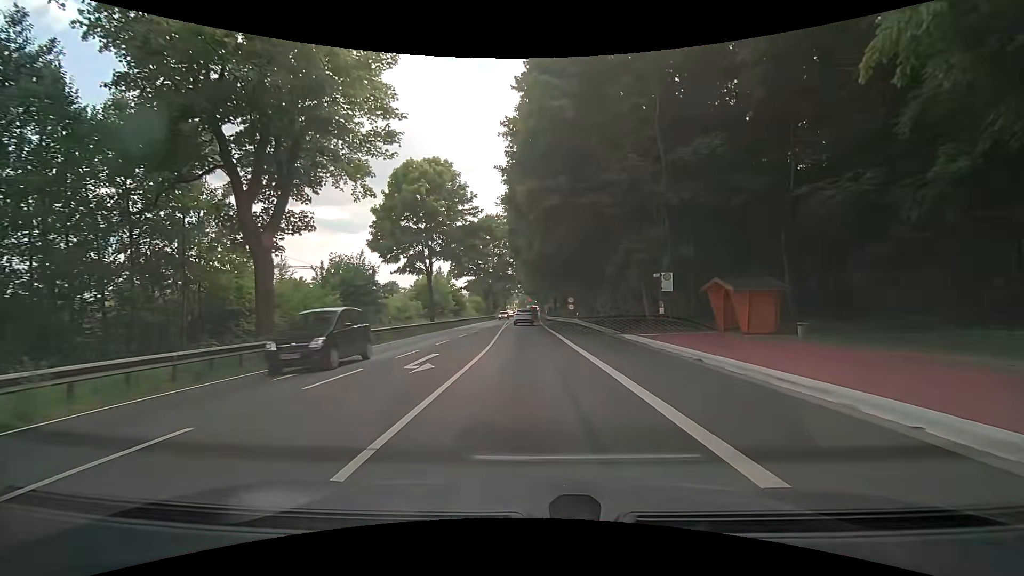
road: primary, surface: asphalt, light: Day
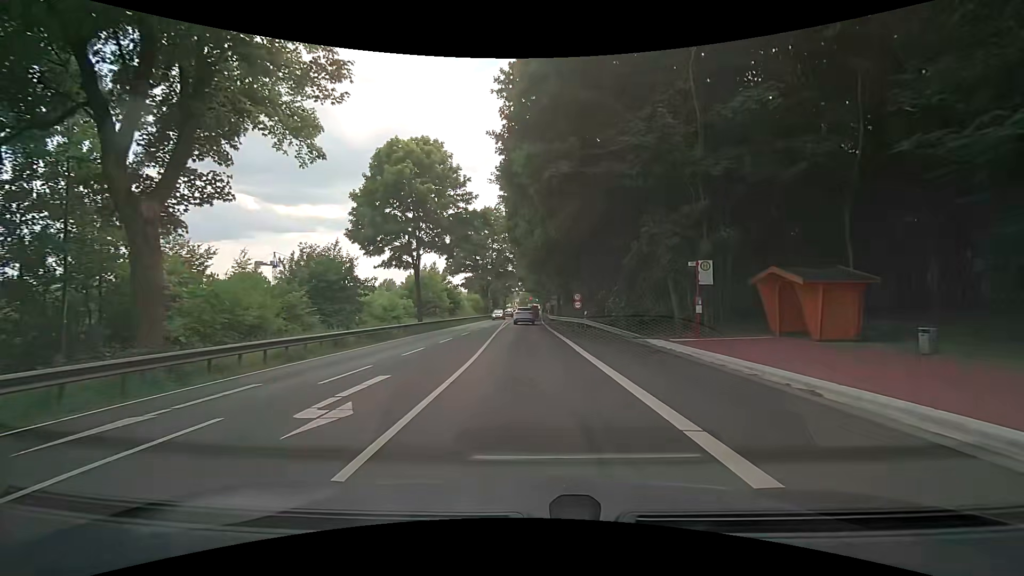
(0.0, +5.6) m; 0°
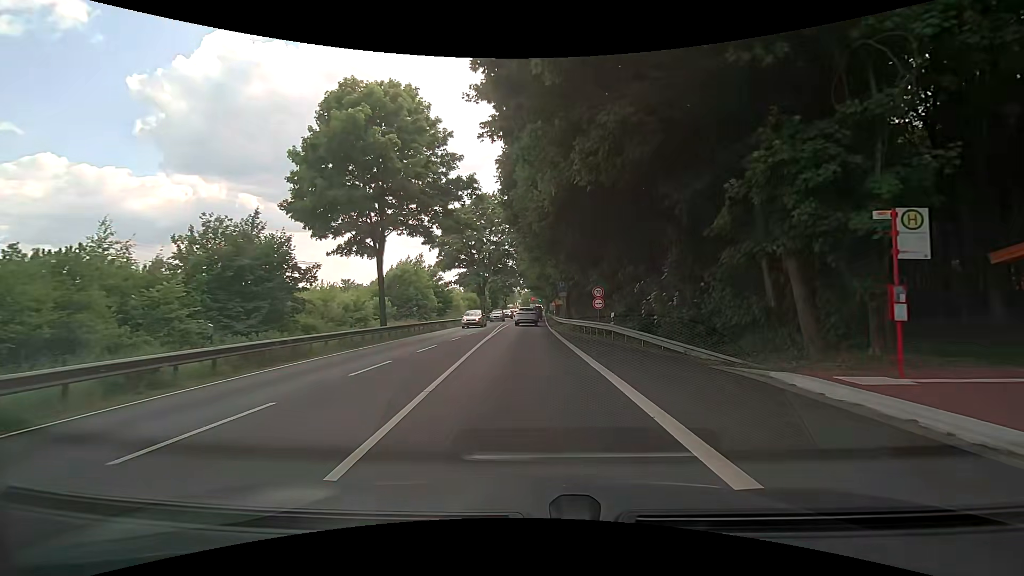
(0.0, +10.9) m; 0°
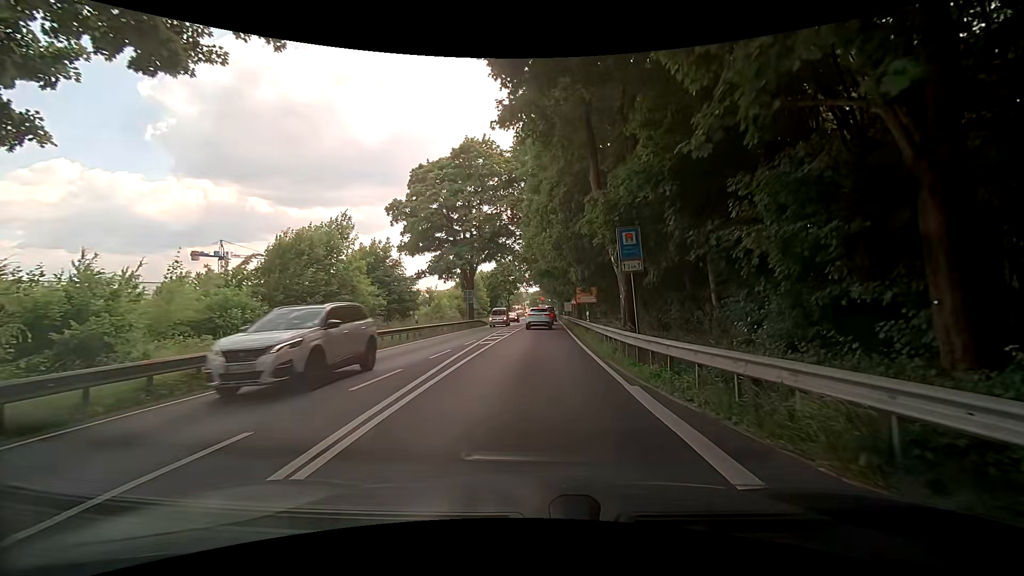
(-0.4, +25.9) m; 0°
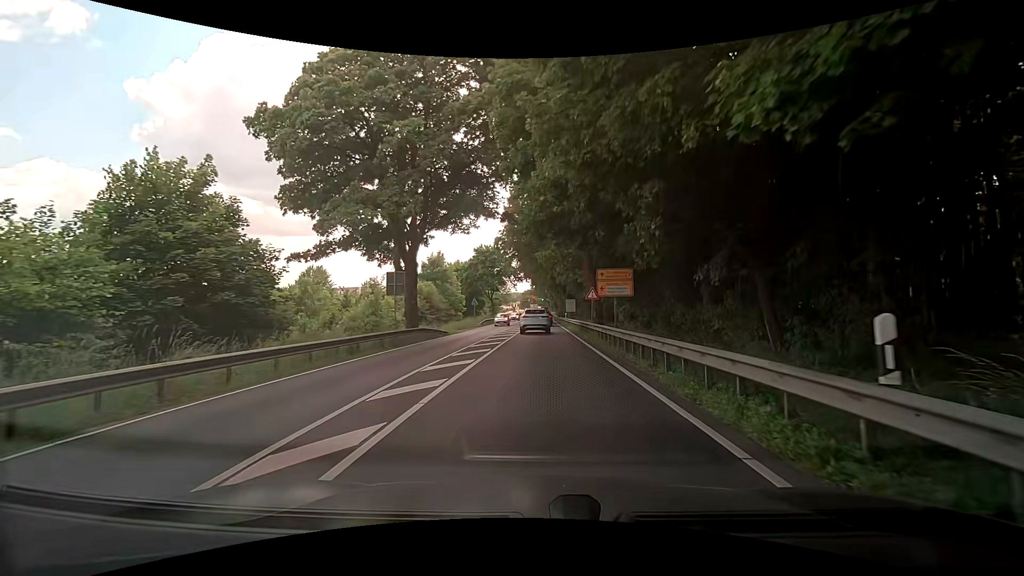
(-0.4, +24.1) m; 0°
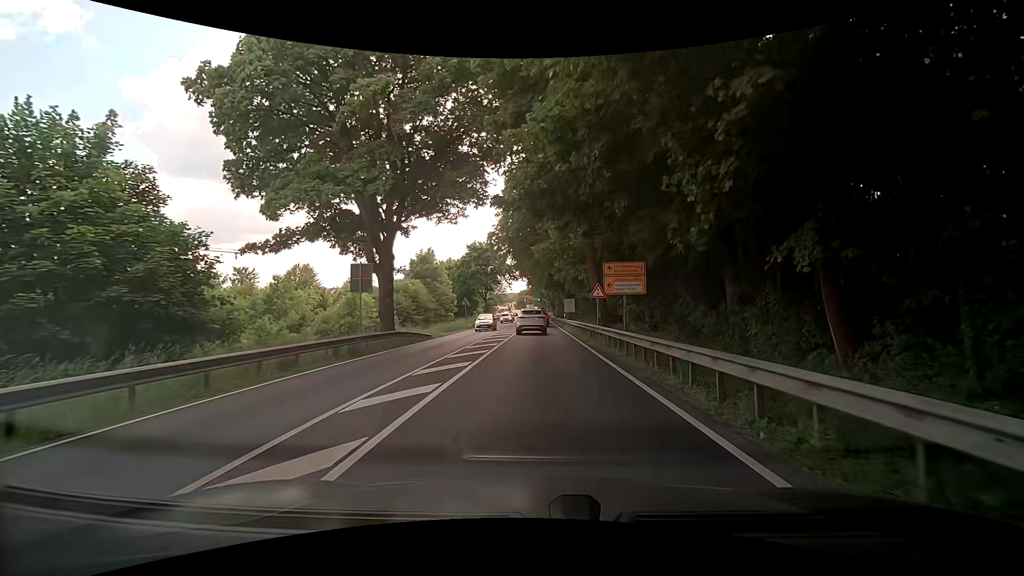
(0.0, +4.6) m; 0°
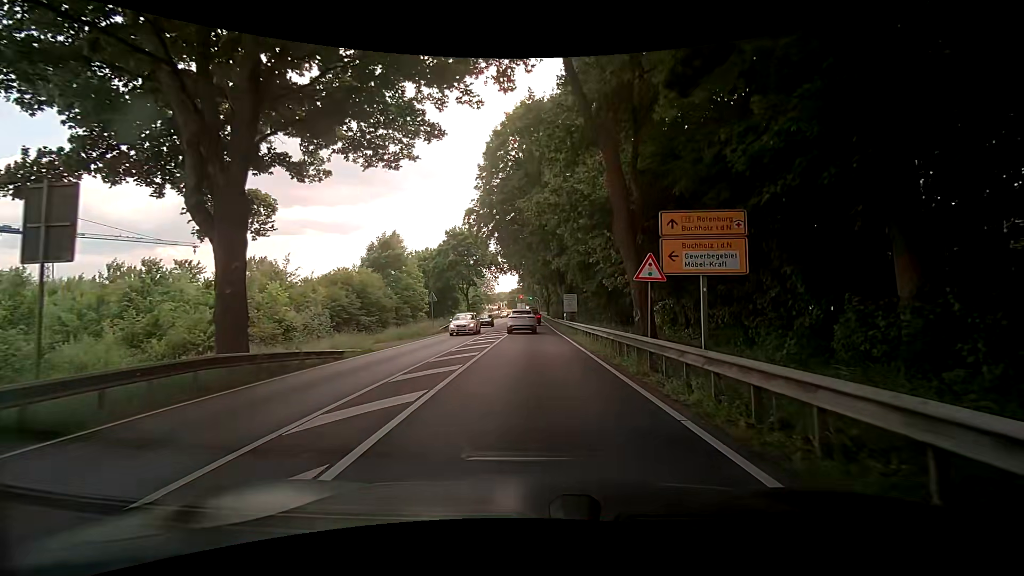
(+0.3, +13.6) m; +1°
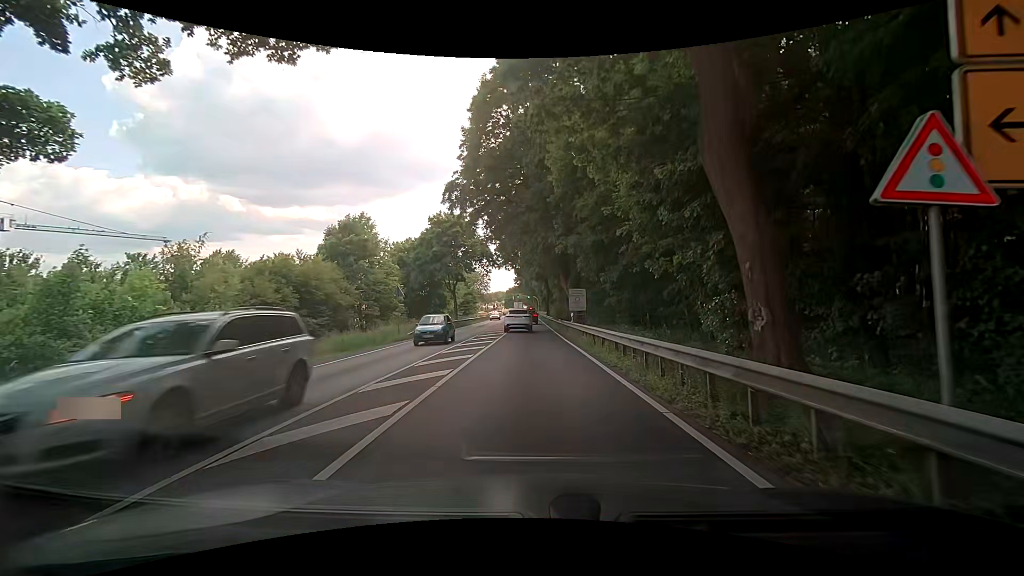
(+0.2, +9.6) m; +1°
